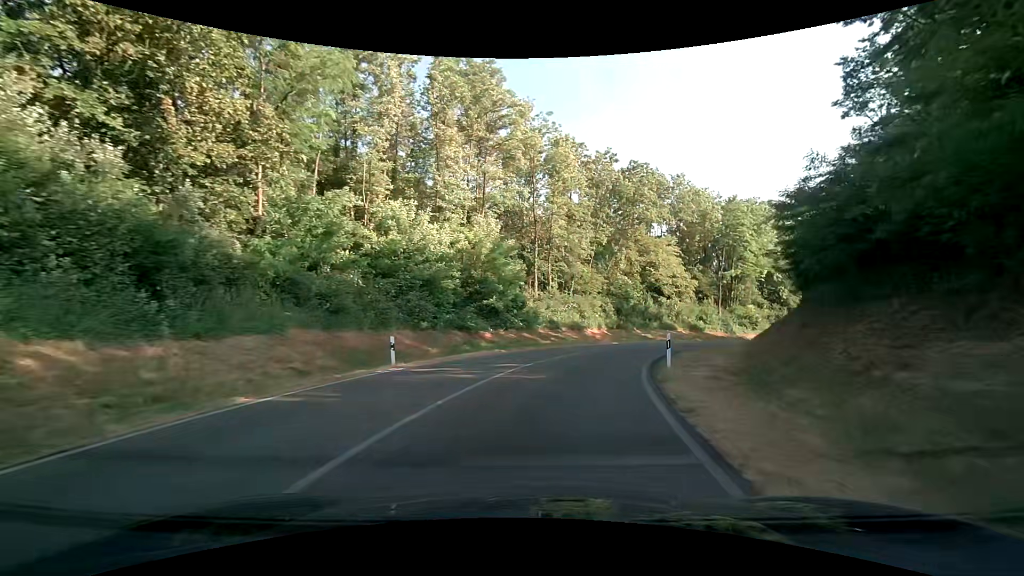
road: primary_link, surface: asphalt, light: Day
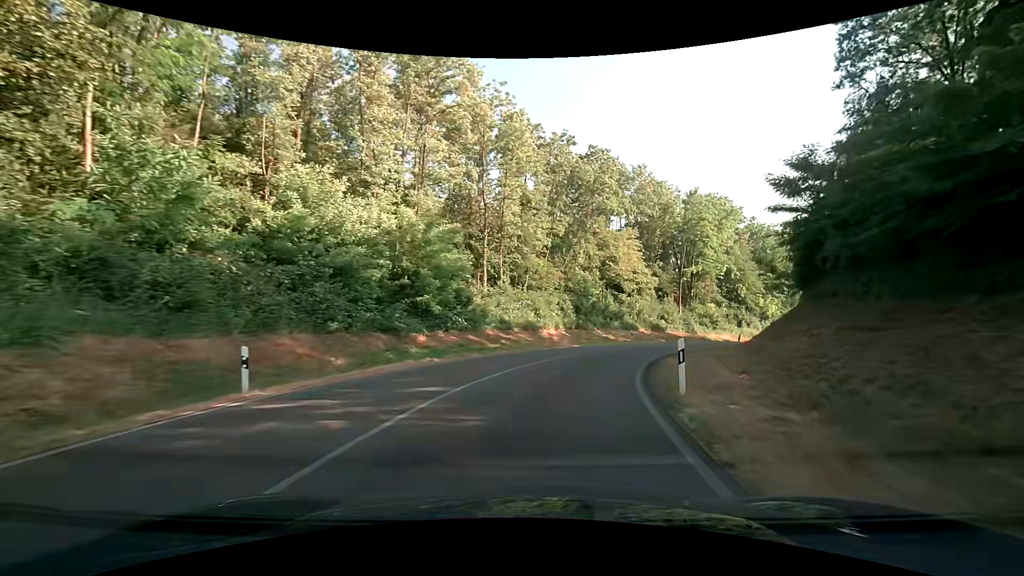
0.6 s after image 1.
(+0.4, +6.0) m; +6°
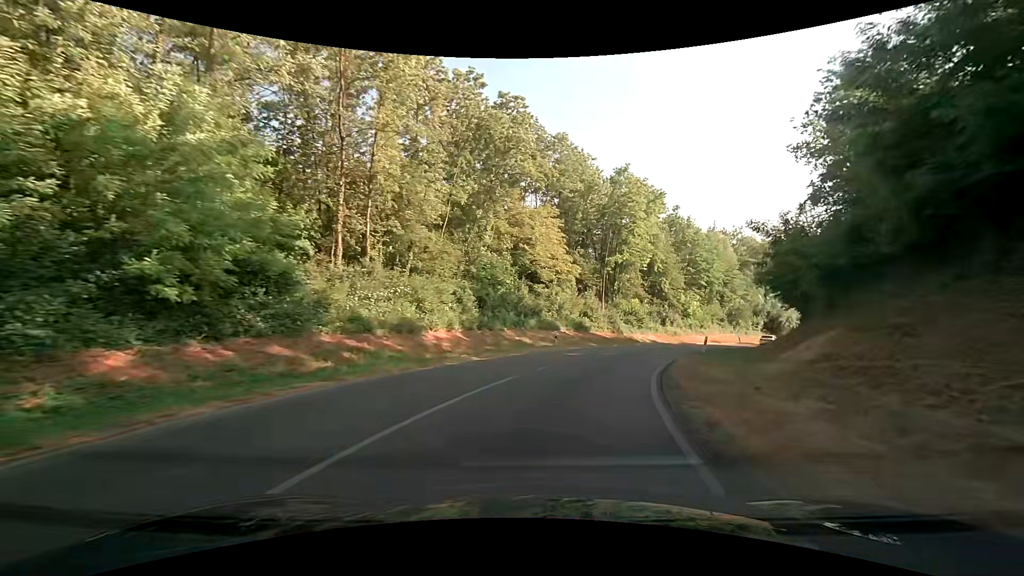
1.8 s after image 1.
(+1.2, +13.0) m; +10°
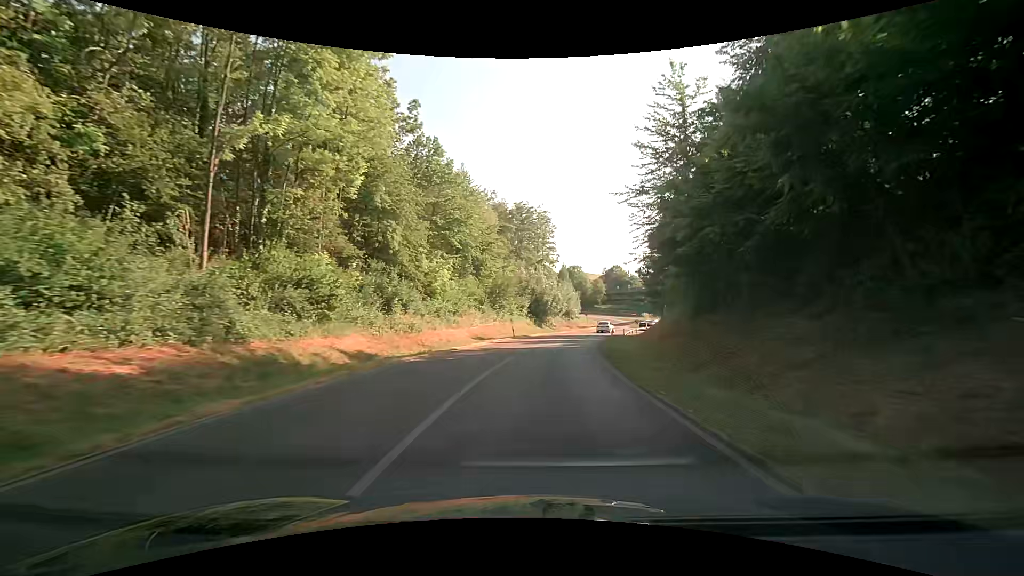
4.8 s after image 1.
(+9.4, +34.4) m; +30°
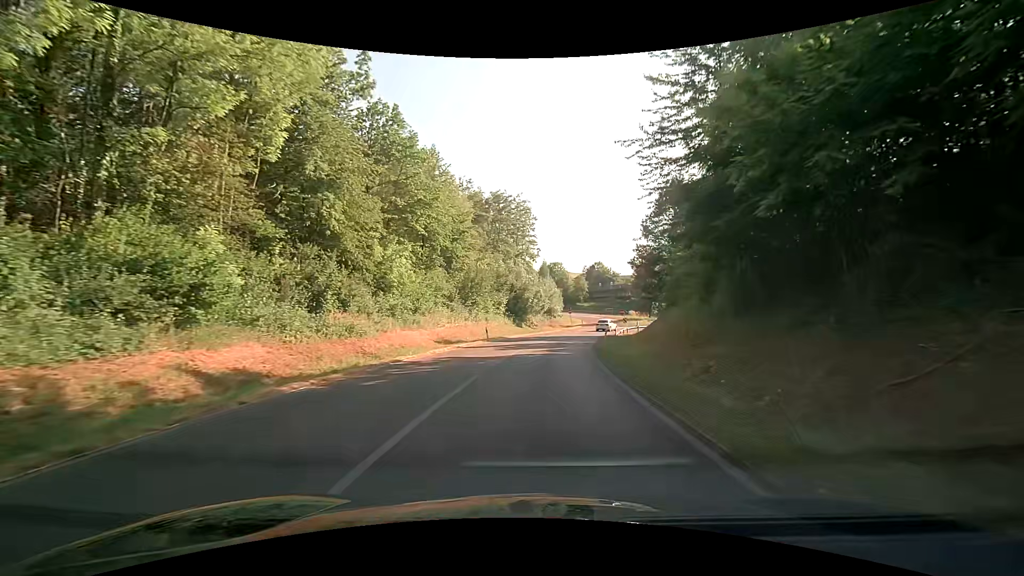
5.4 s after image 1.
(+0.1, +7.4) m; 0°
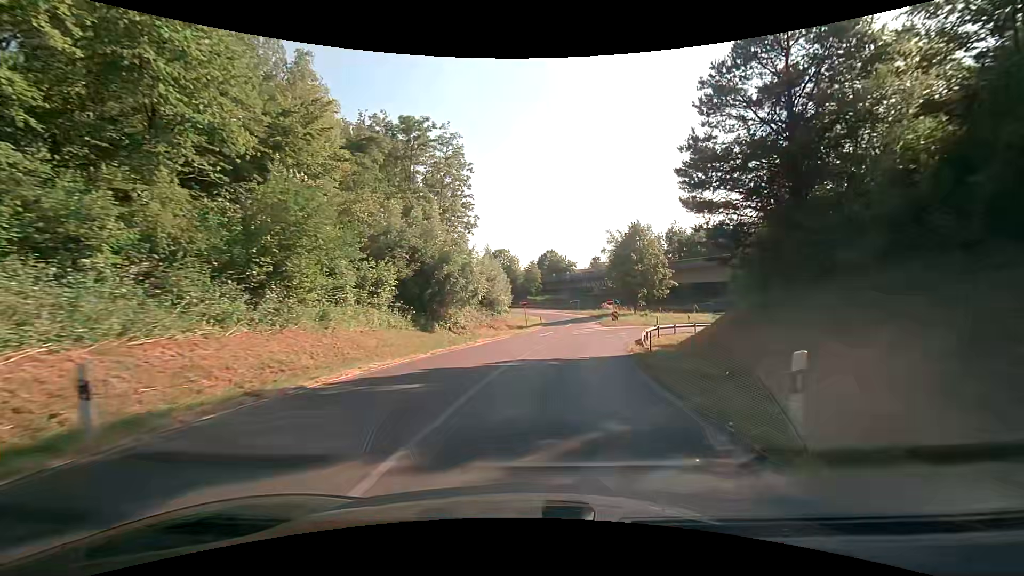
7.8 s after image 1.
(+2.3, +29.3) m; +7°
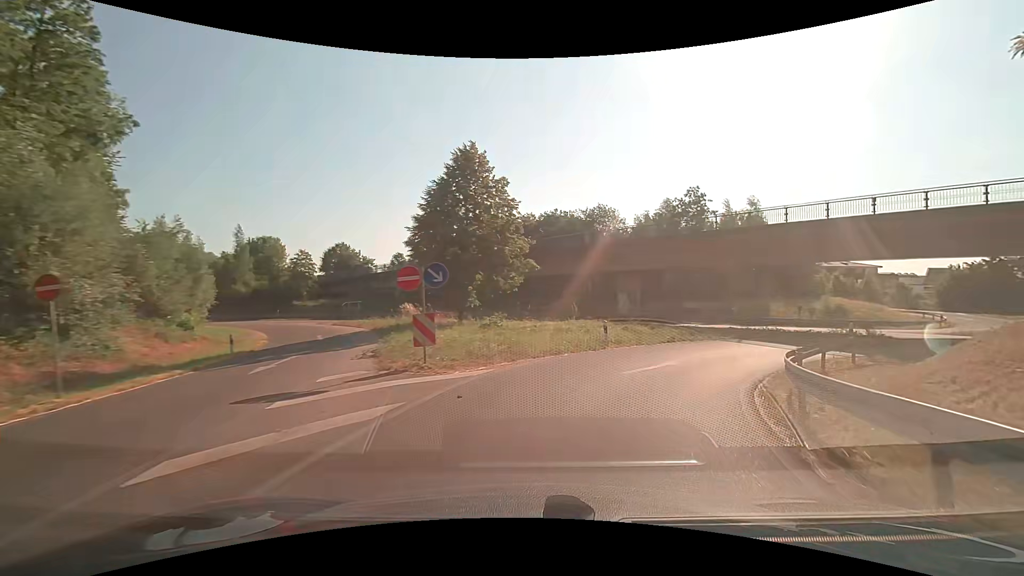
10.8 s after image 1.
(+4.6, +31.2) m; +22°
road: trunk_link
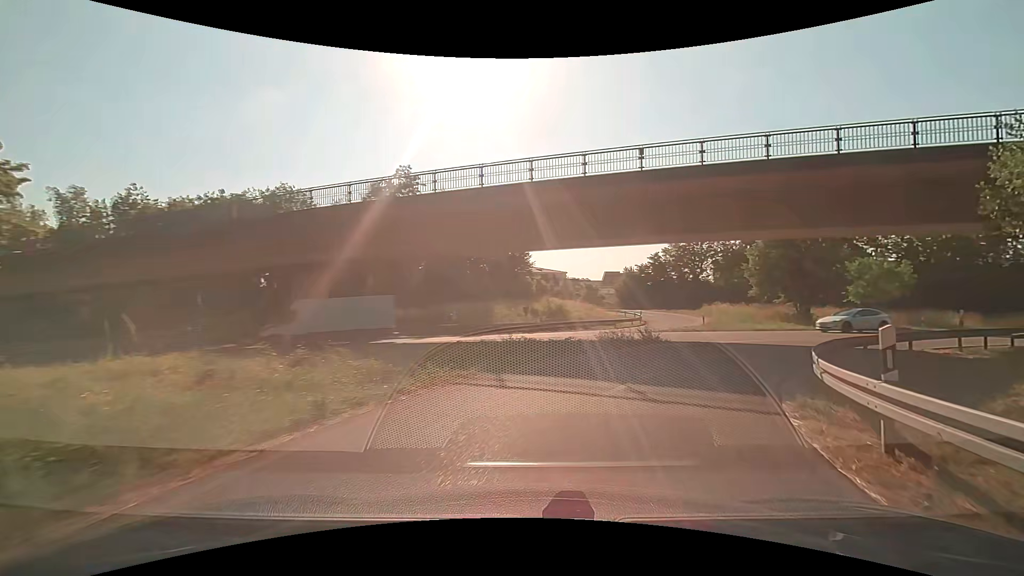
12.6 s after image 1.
(+4.3, +15.2) m; +32°
(+2, +10) (+7, +18) (+15, +24) (+24, +28) (+34, +31) (+43, +35) (+53, +38) (+62, +41) (+72, +44) (+81, +47) m
